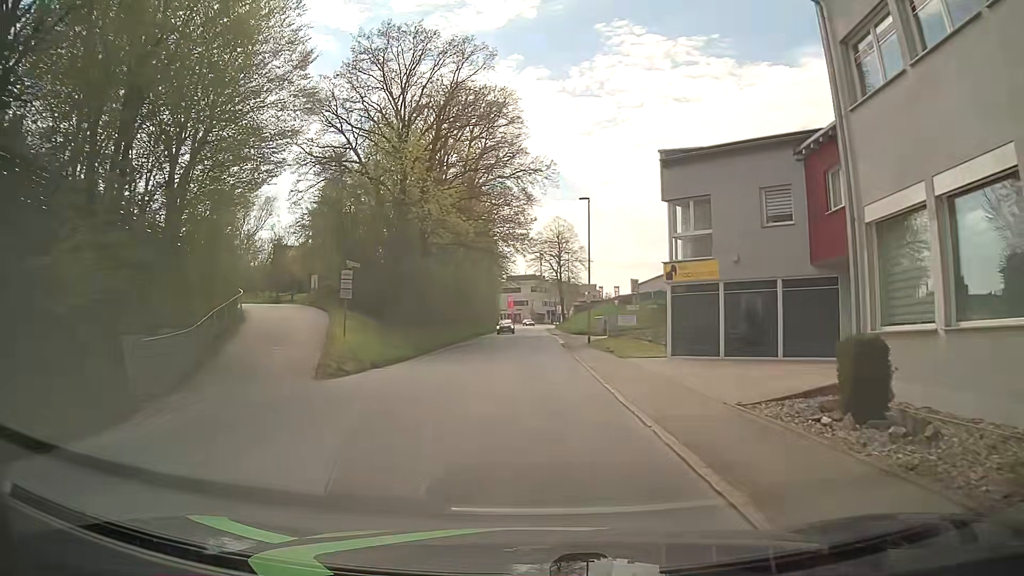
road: tertiary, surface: asphalt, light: Day
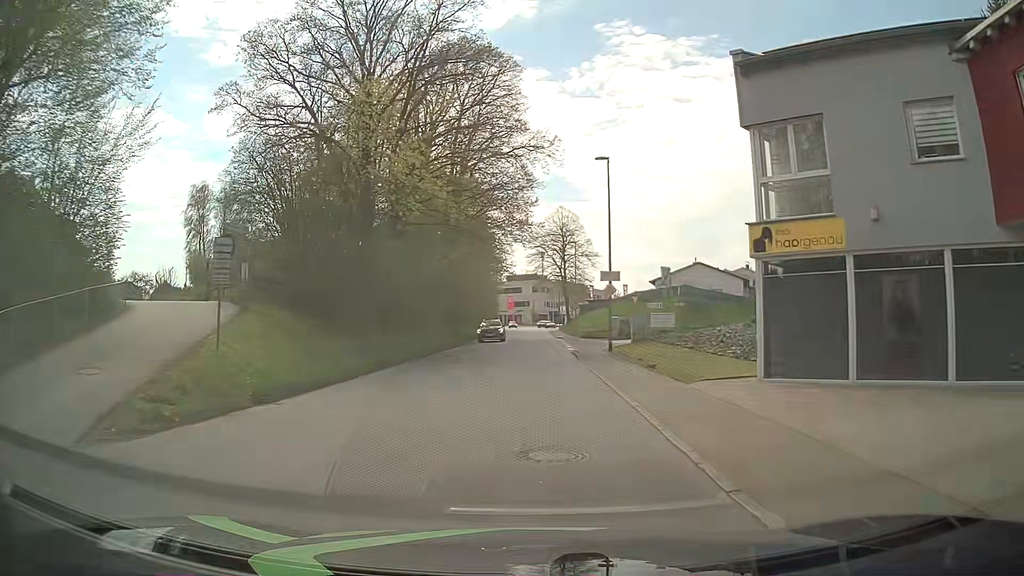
(+0.1, +9.7) m; +1°
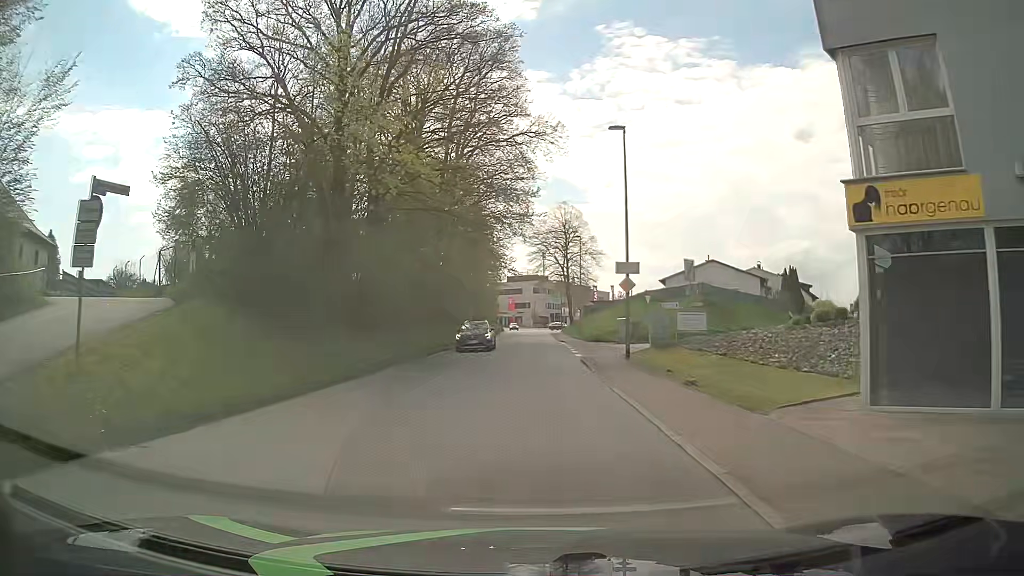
(0.0, +4.8) m; 0°
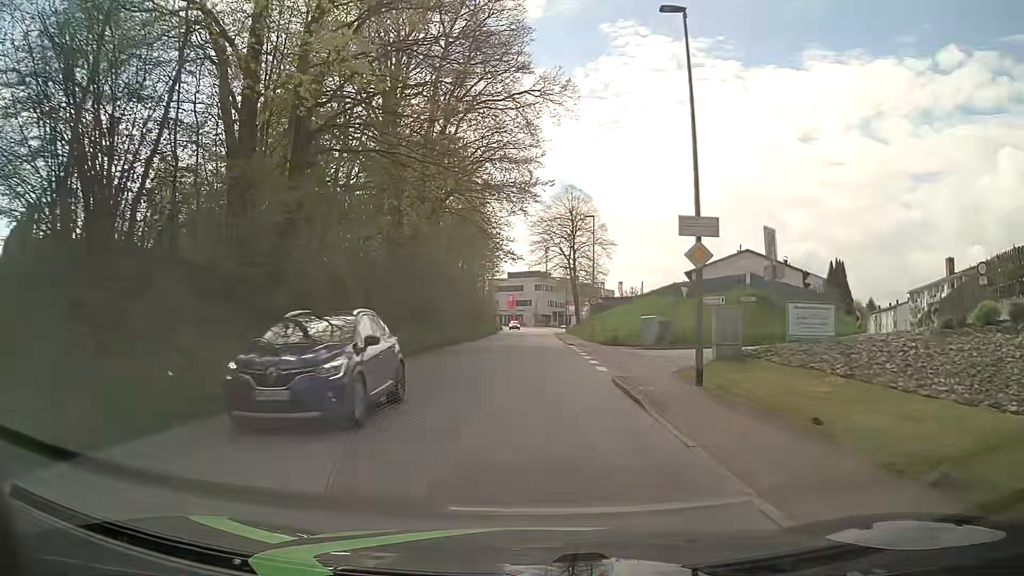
(-0.1, +9.6) m; -1°
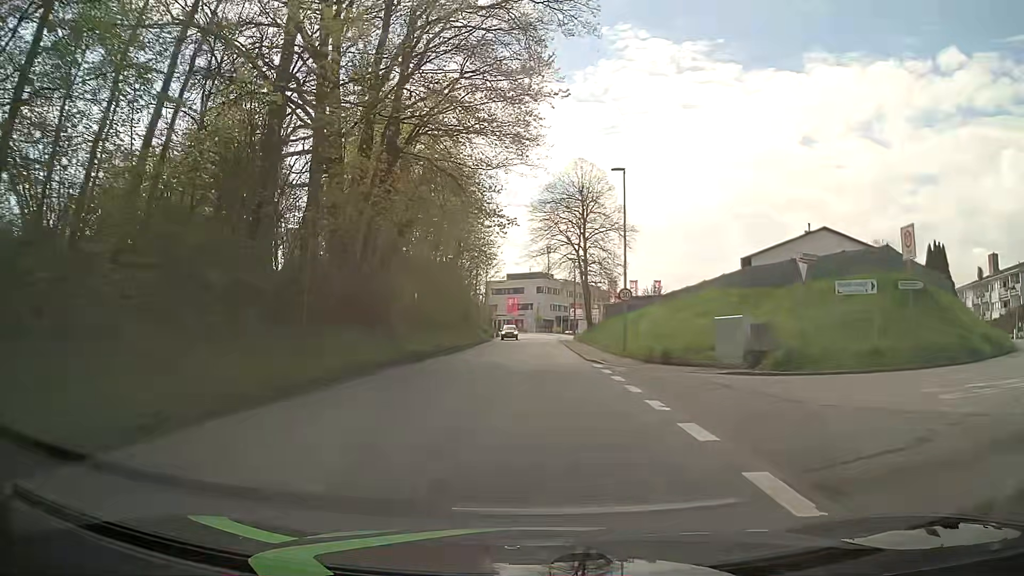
(+0.1, +14.3) m; 0°
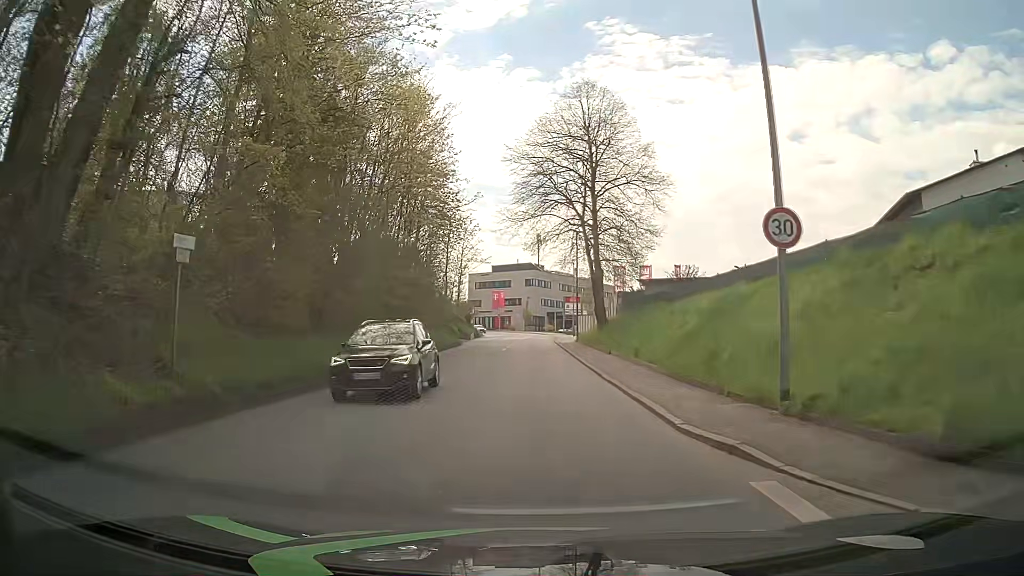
(+0.3, +19.0) m; +1°
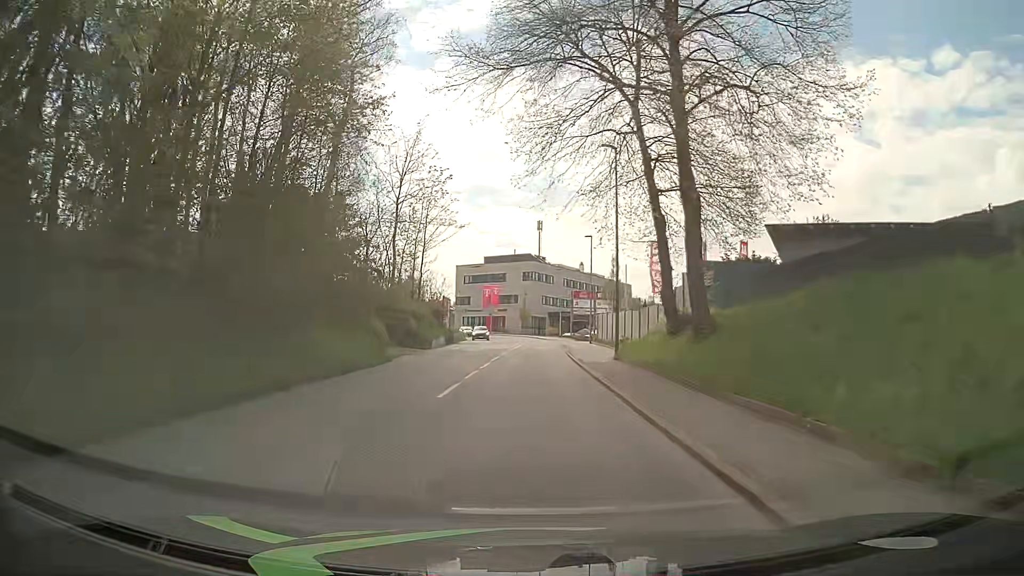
(-0.1, +24.1) m; 0°
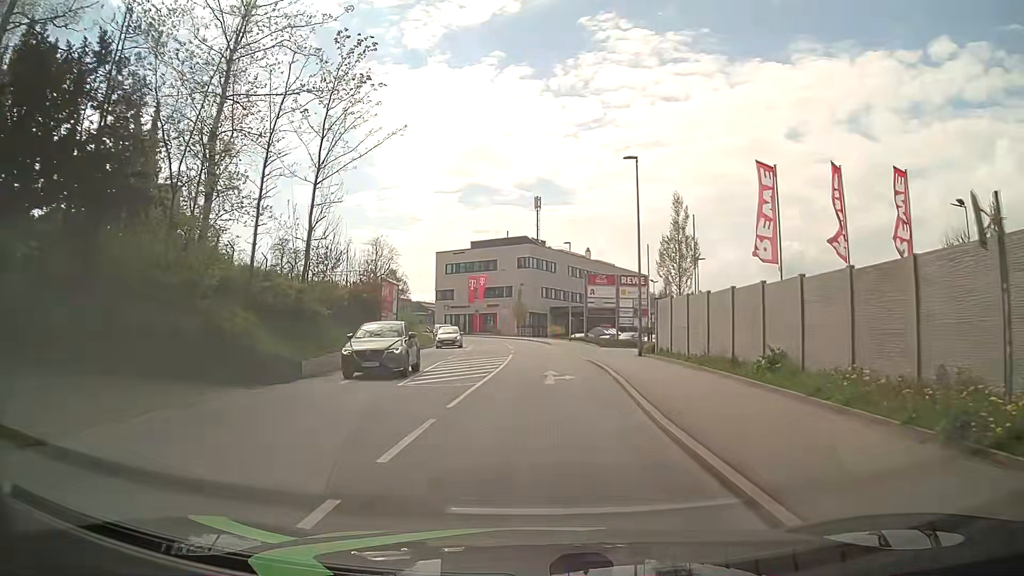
(-0.4, +23.9) m; -1°
(0, +10) (+1, +20) (+1, +30) (+1, +40) (0, +50) (-1, +60) (-2, +70) (-5, +79) (-9, +89) (-14, +97) m
